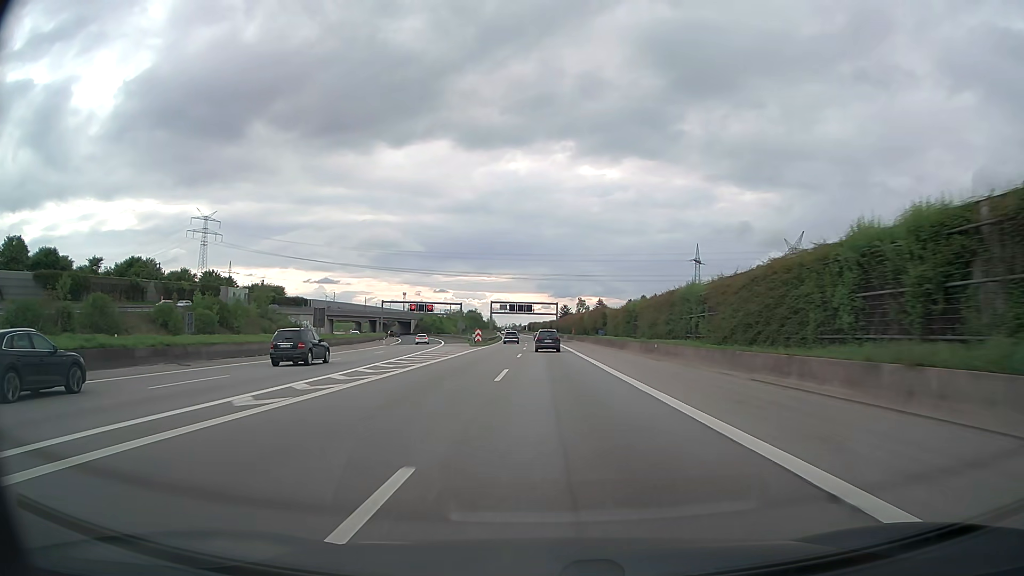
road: motorway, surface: asphalt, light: Day
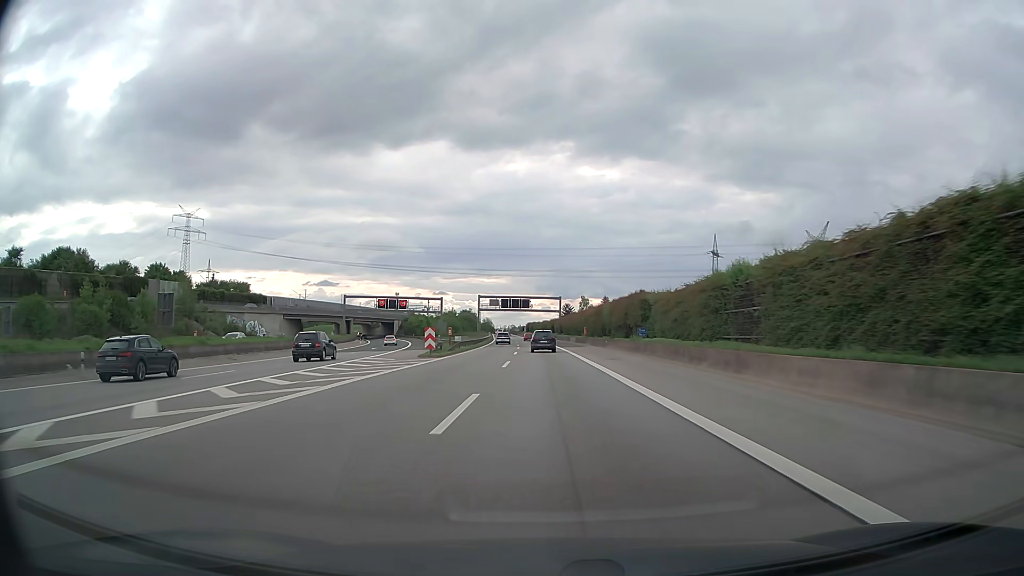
(0.0, +29.7) m; 0°
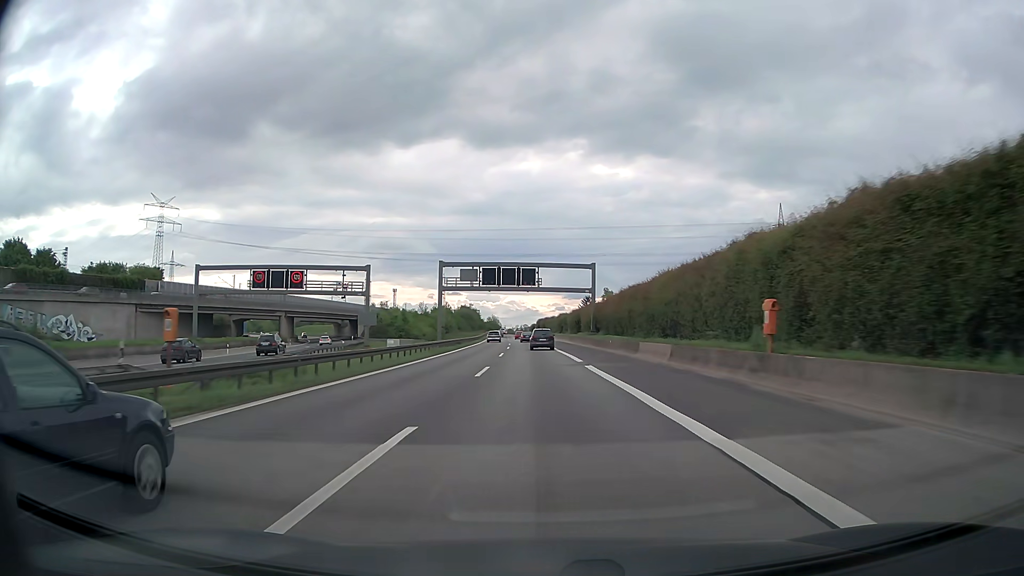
(-0.4, +59.7) m; -1°
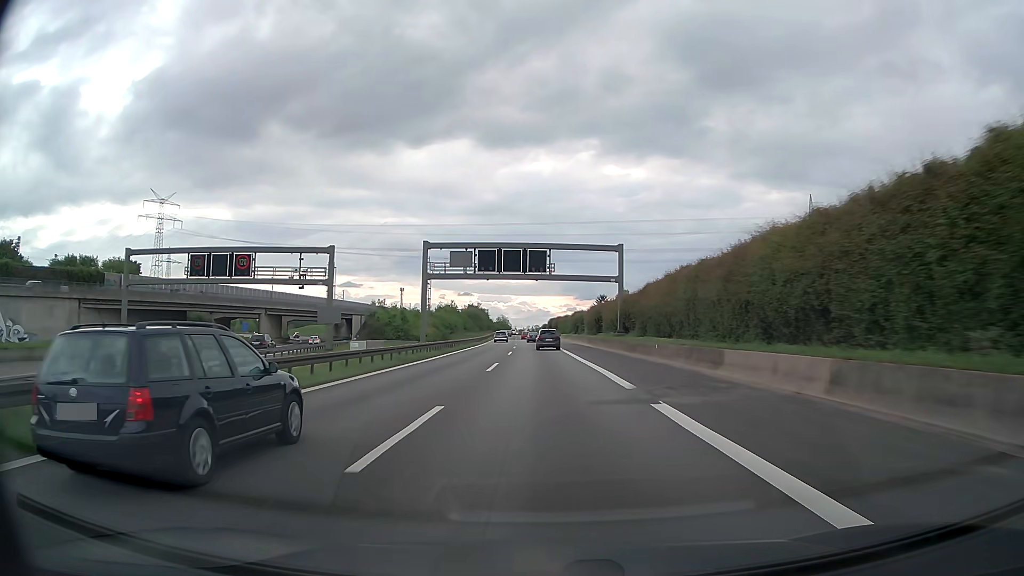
(-0.2, +15.0) m; -1°
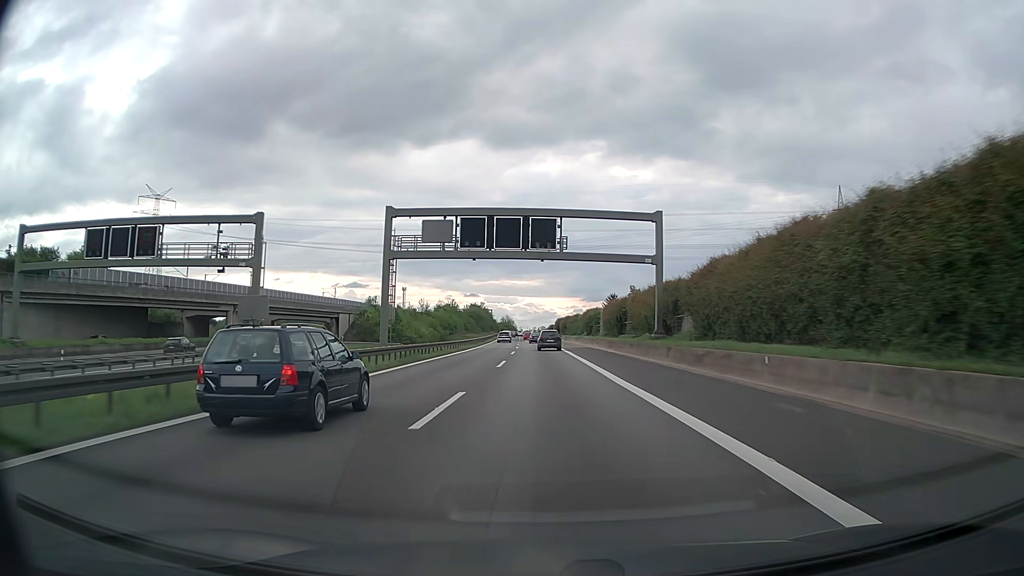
(-0.1, +15.0) m; -1°
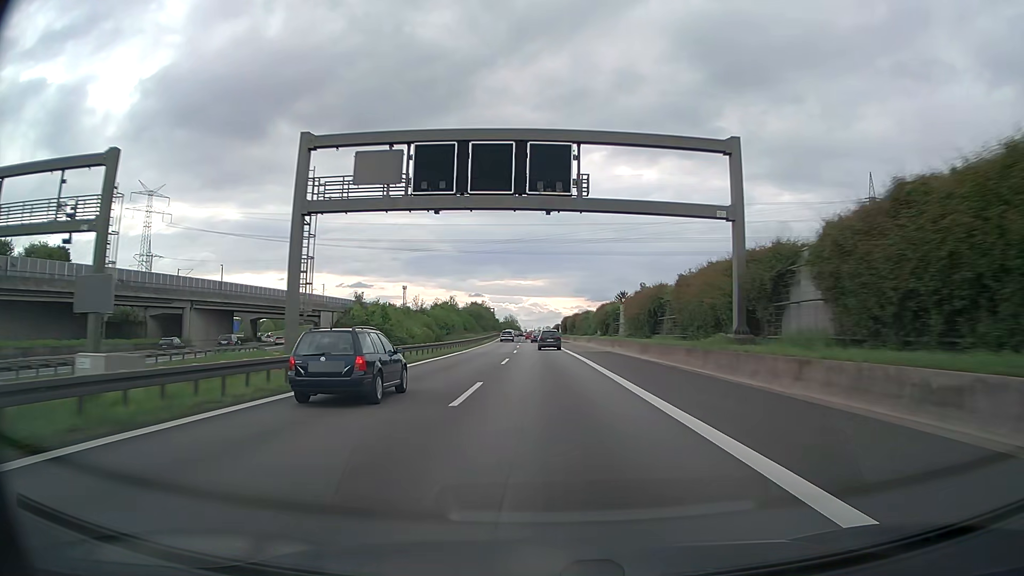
(-0.1, +15.0) m; 0°
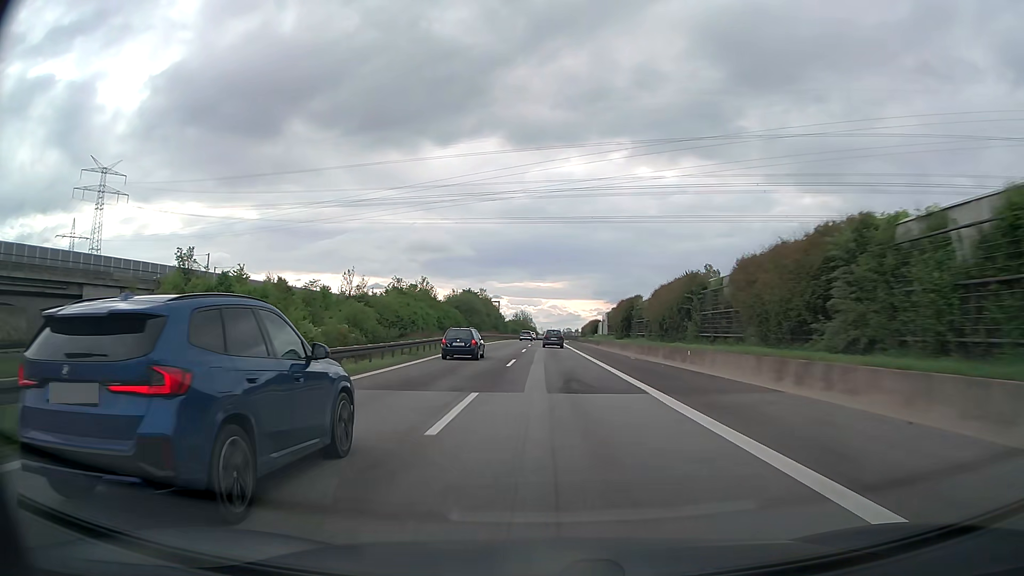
(-1.3, +75.1) m; -2°
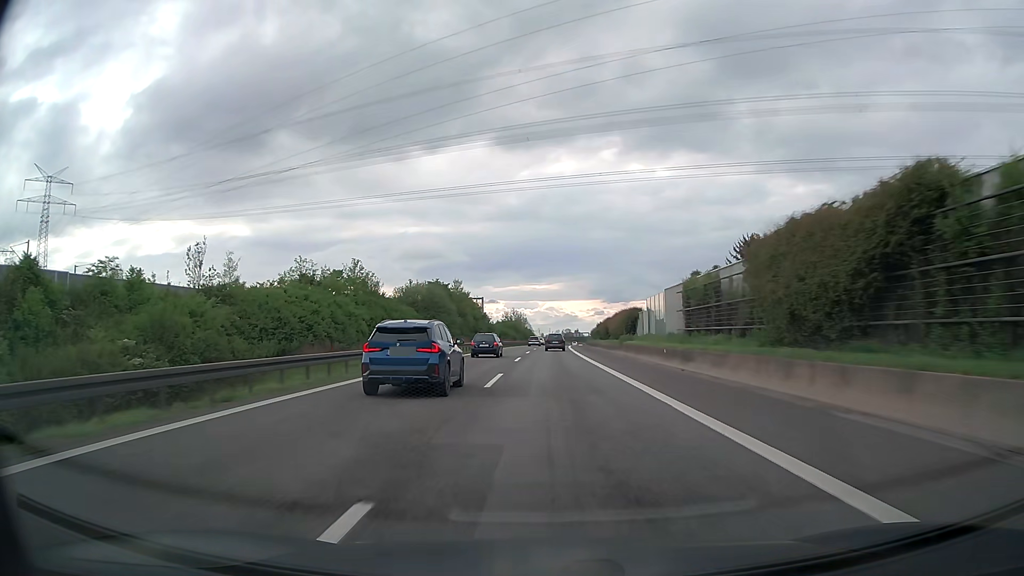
(0.0, +45.1) m; 0°
(0, +10) (0, +20) (0, +30) (0, +40) (0, +50) (0, +60) (0, +70) (+1, +80) (+1, +90) (+1, +100) m
